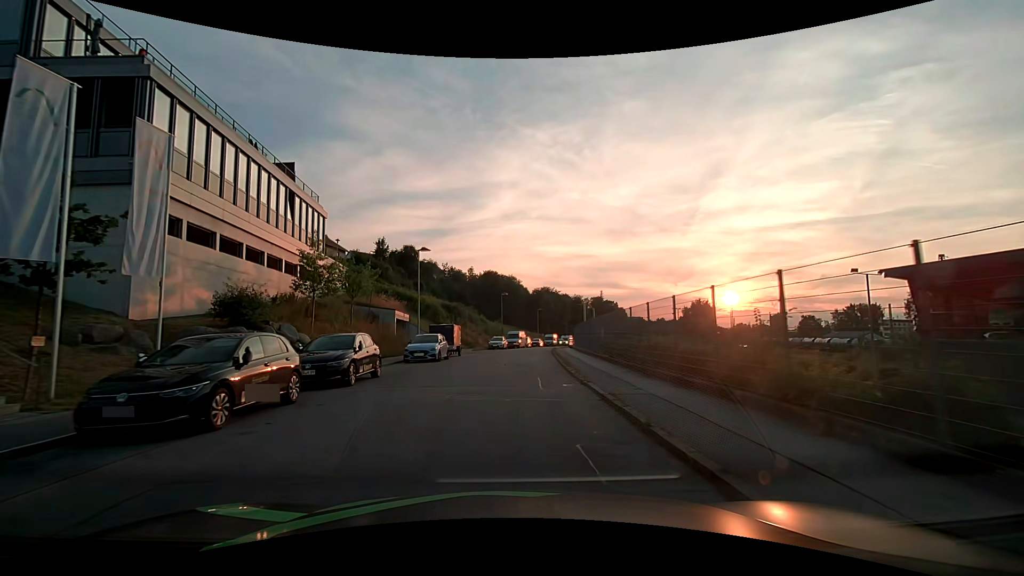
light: Day
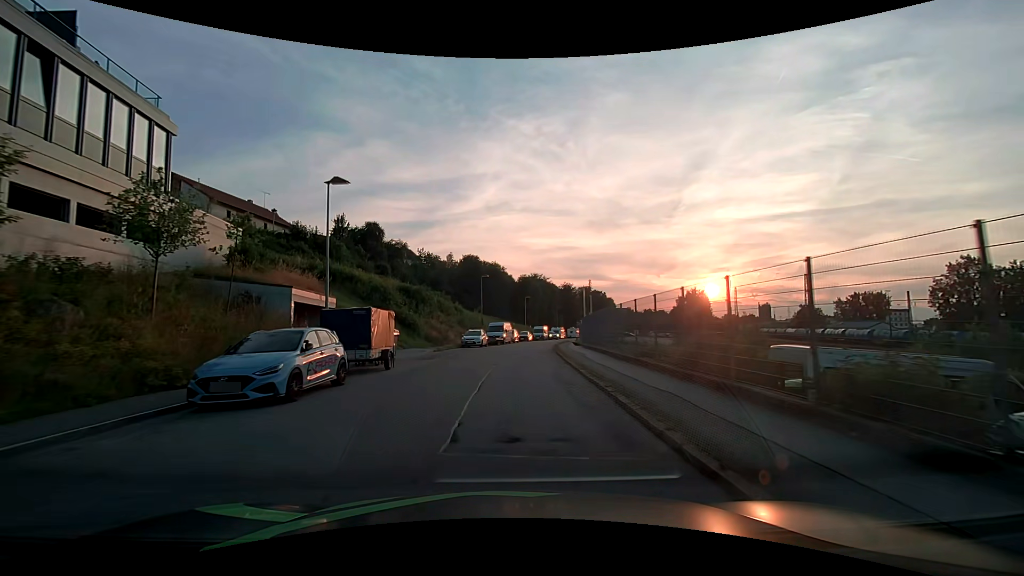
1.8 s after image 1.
(+0.4, +16.1) m; +2°
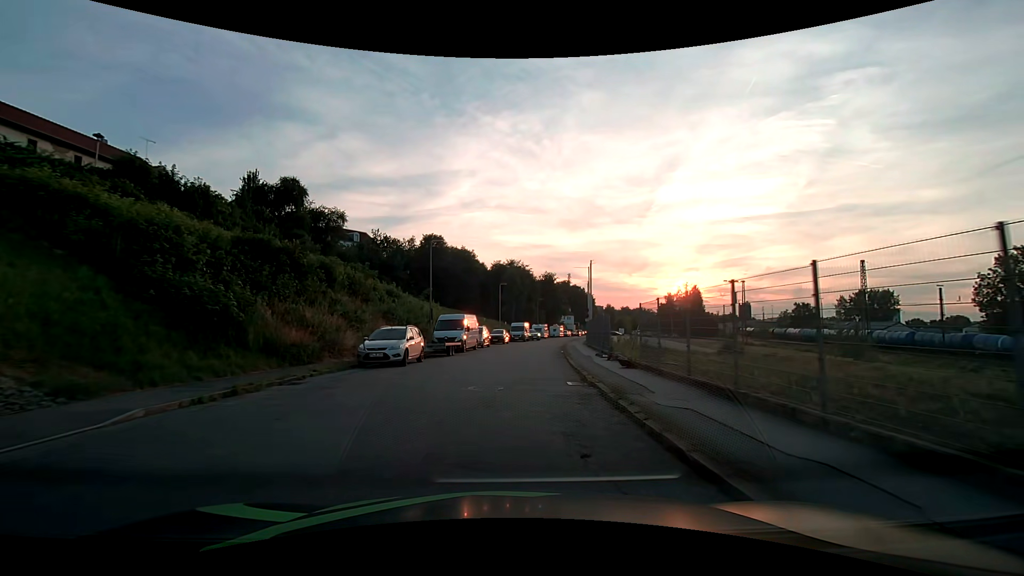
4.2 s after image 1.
(+0.4, +23.3) m; +3°
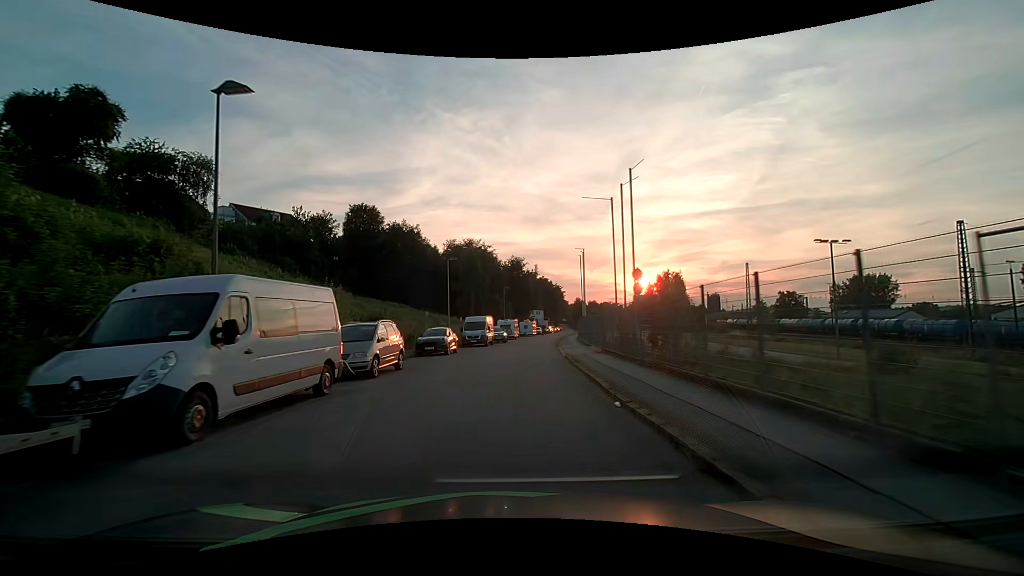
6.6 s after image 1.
(+0.9, +23.8) m; +4°
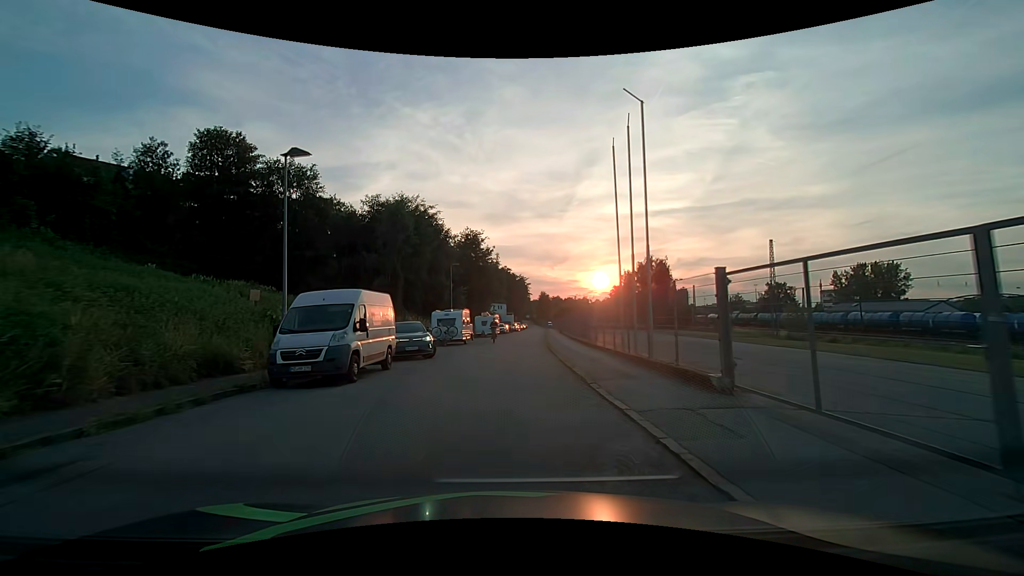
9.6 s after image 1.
(+1.2, +27.2) m; +5°
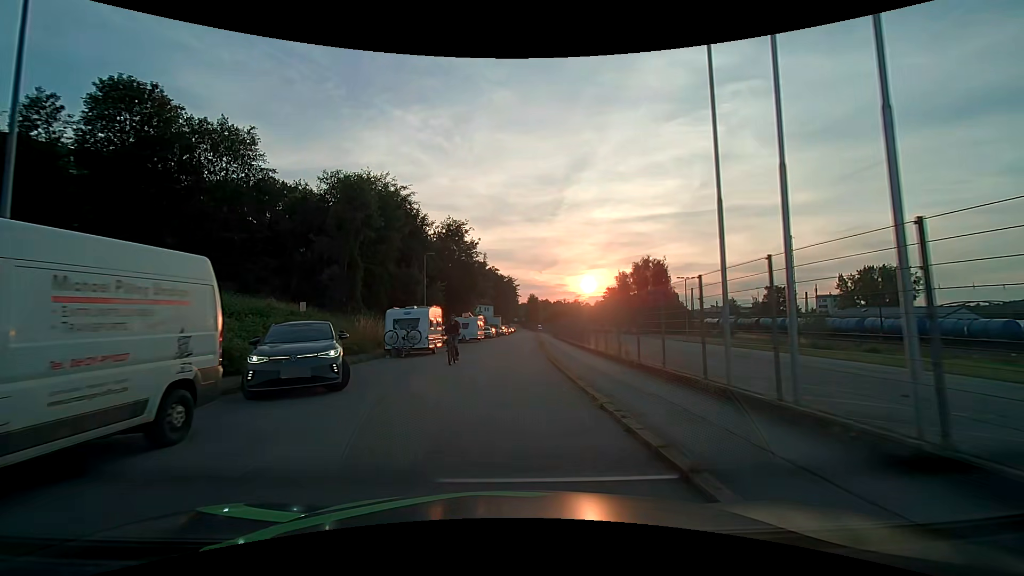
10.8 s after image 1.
(0.0, +9.7) m; +1°
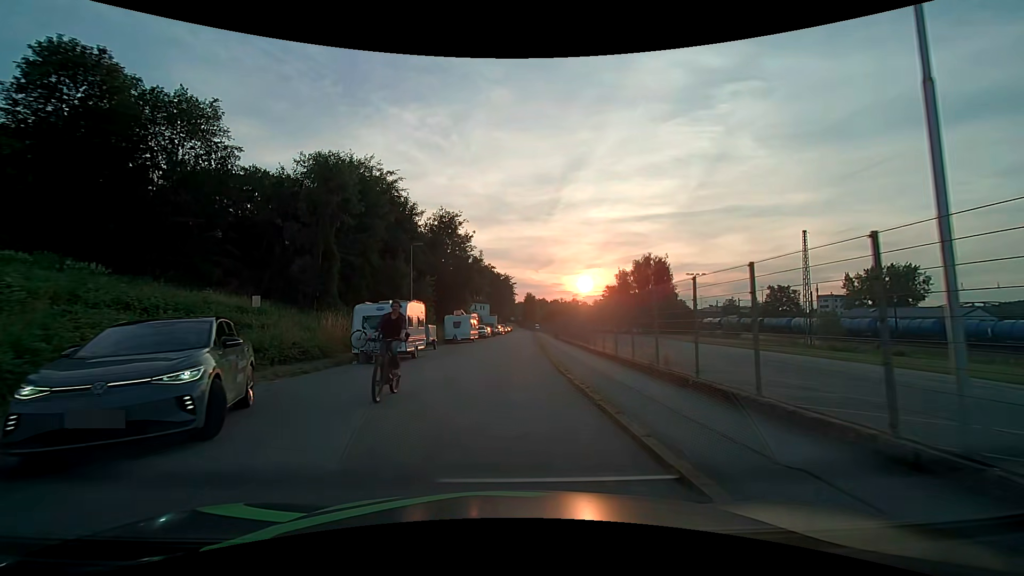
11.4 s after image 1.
(0.0, +4.6) m; +2°
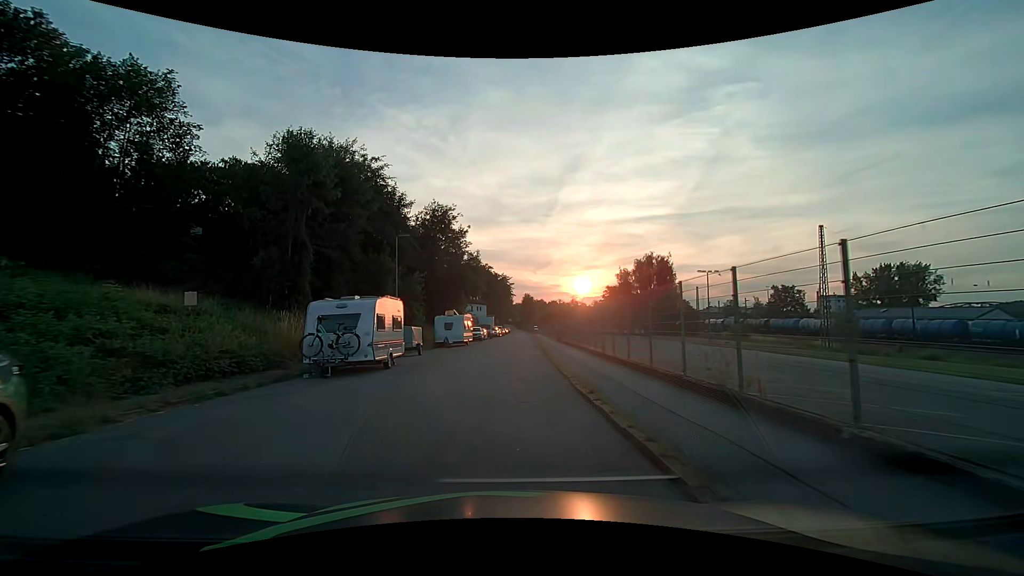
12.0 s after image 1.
(-0.1, +4.4) m; -1°
(0, +10) (0, +20) (0, +30) (+1, +40) (+1, +50) (+2, +60) (+2, +70) (+3, +80) (+3, +90) (+4, +100) m
